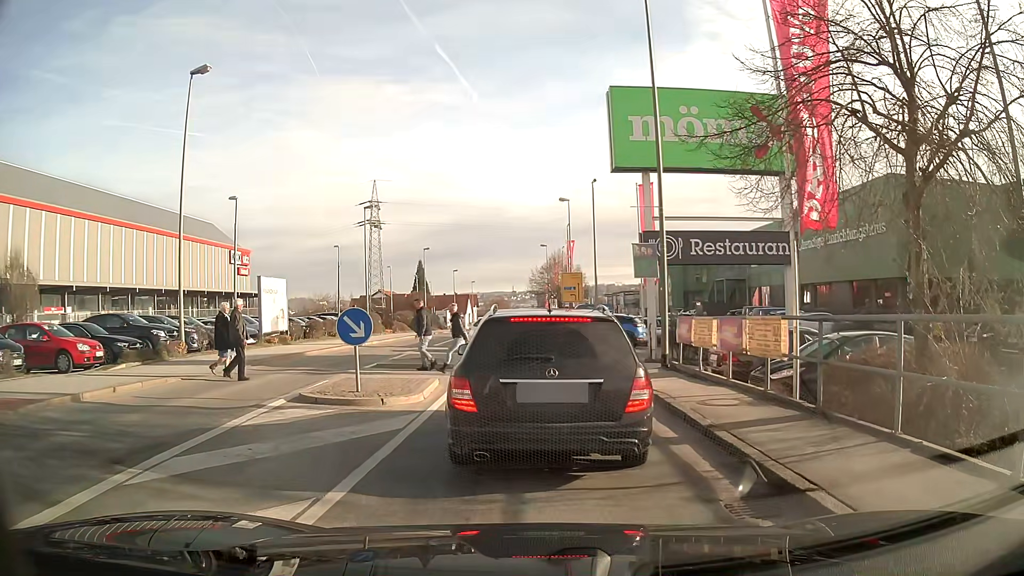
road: tertiary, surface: asphalt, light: Day
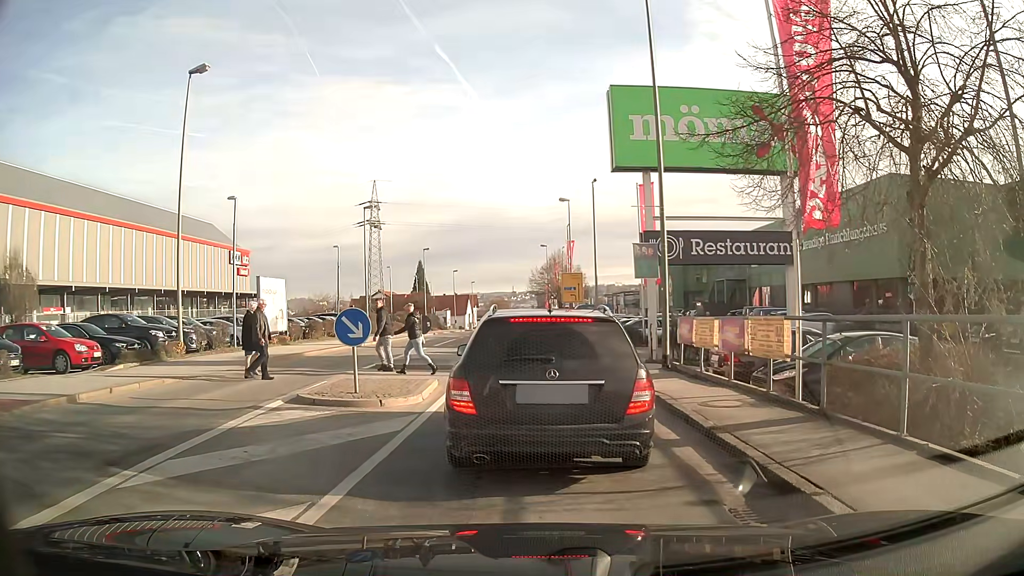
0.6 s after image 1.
(0.0, +0.1) m; 0°
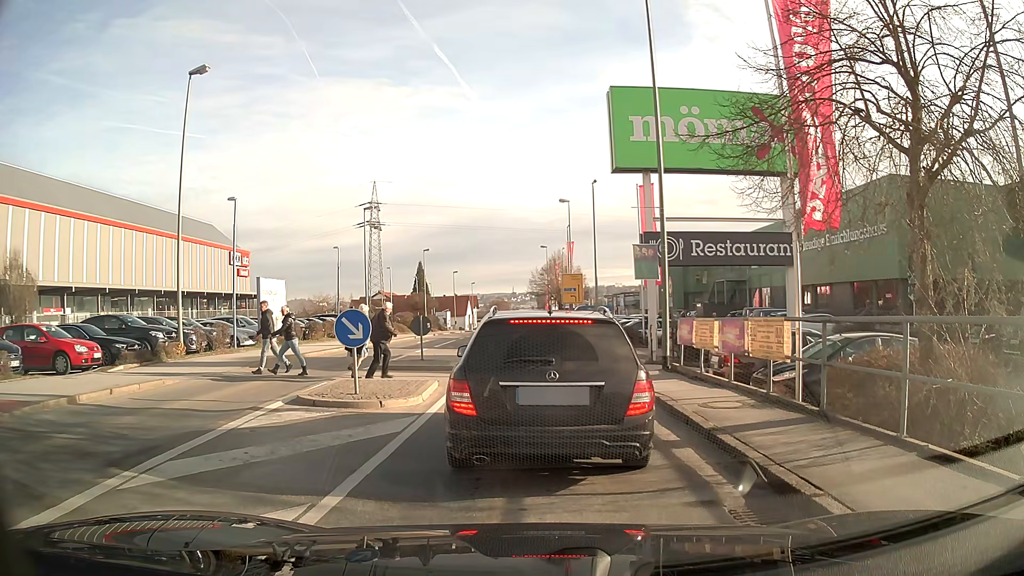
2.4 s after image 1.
(0.0, +0.1) m; 0°
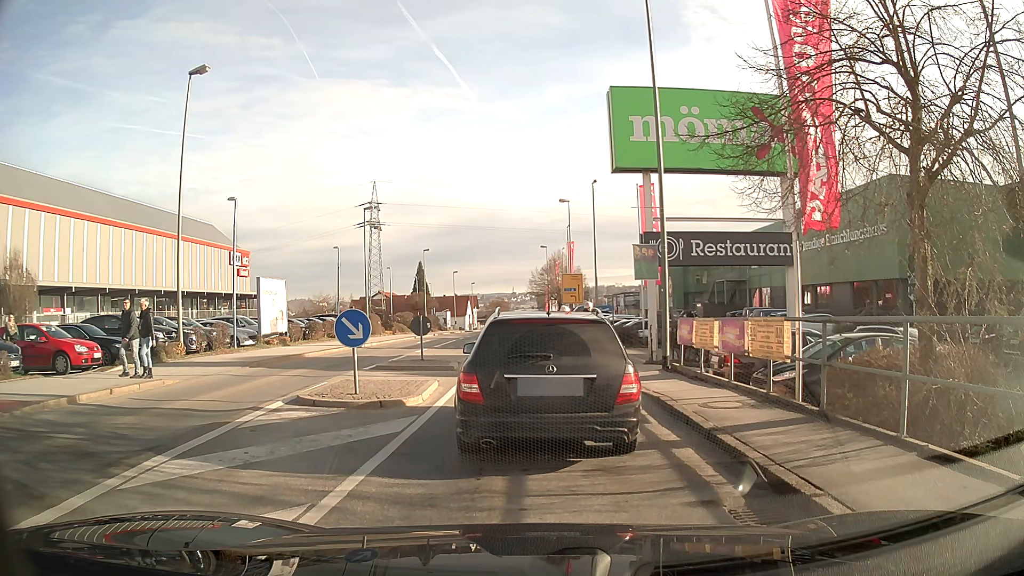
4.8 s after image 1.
(0.0, 0.0) m; 0°
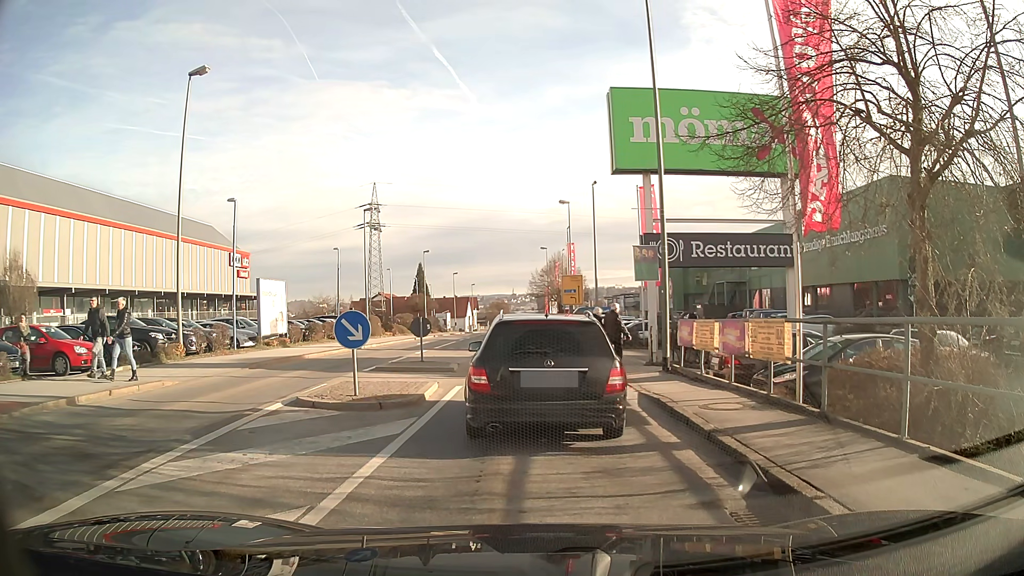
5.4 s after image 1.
(0.0, 0.0) m; 0°
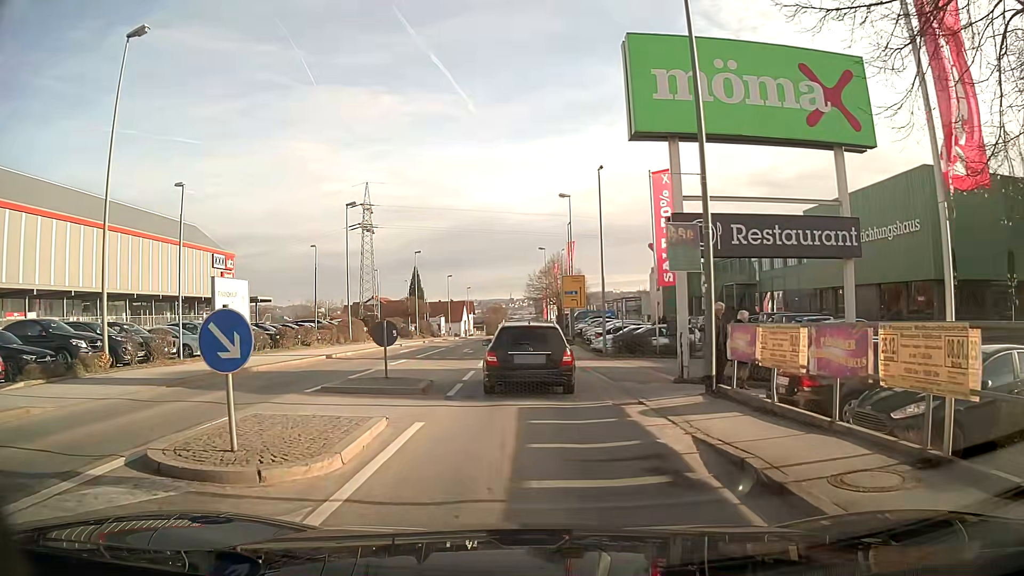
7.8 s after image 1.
(0.0, +4.8) m; 0°
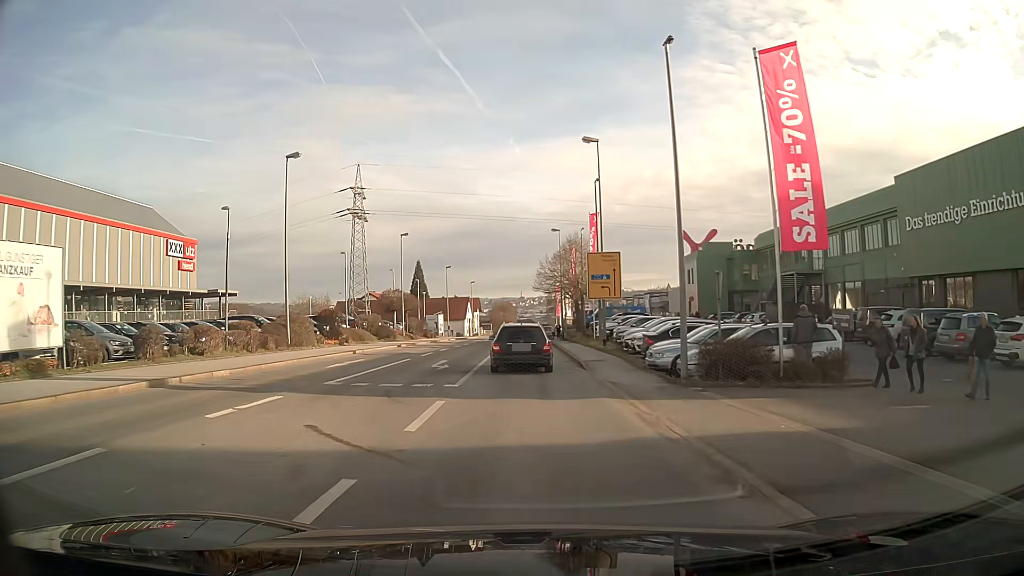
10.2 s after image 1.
(-0.1, +14.6) m; -1°
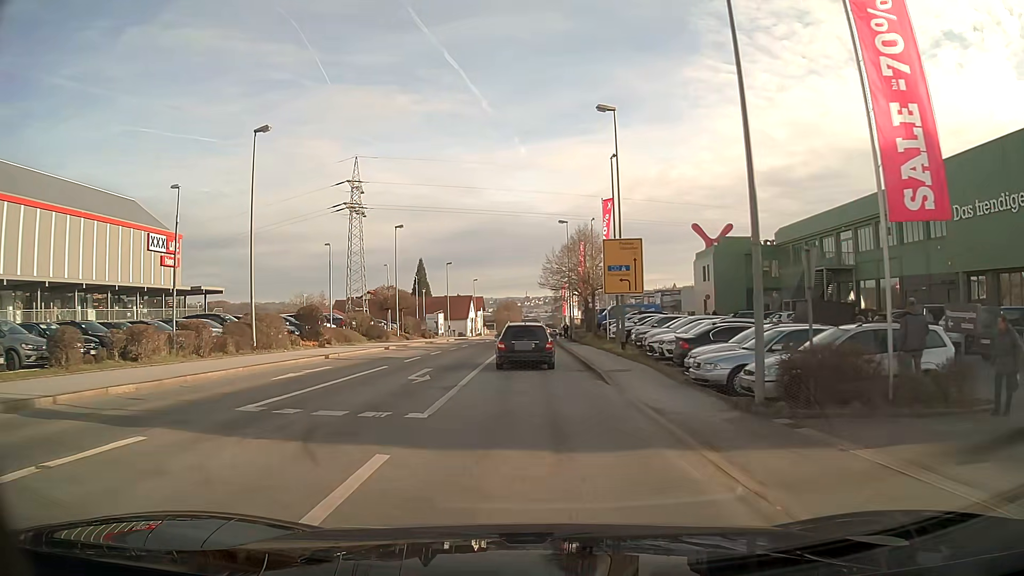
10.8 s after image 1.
(0.0, +5.1) m; 0°
(0, +10) (0, +20) (0, +30) (0, +40) (0, +50) (0, +60) (+1, +70) (+1, +80) (+1, +90) (+2, +100) m
